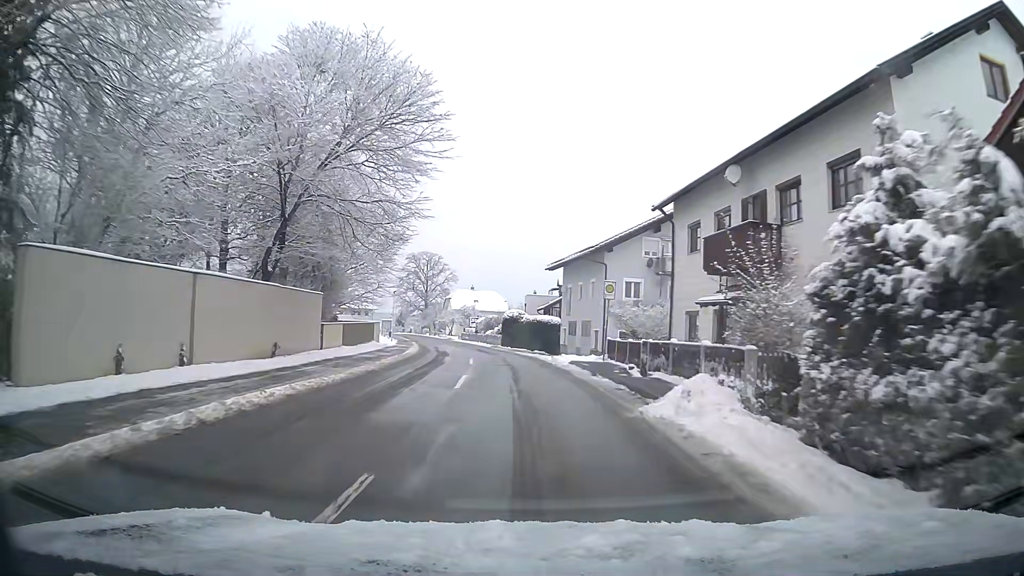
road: tertiary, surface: asphalt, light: Day
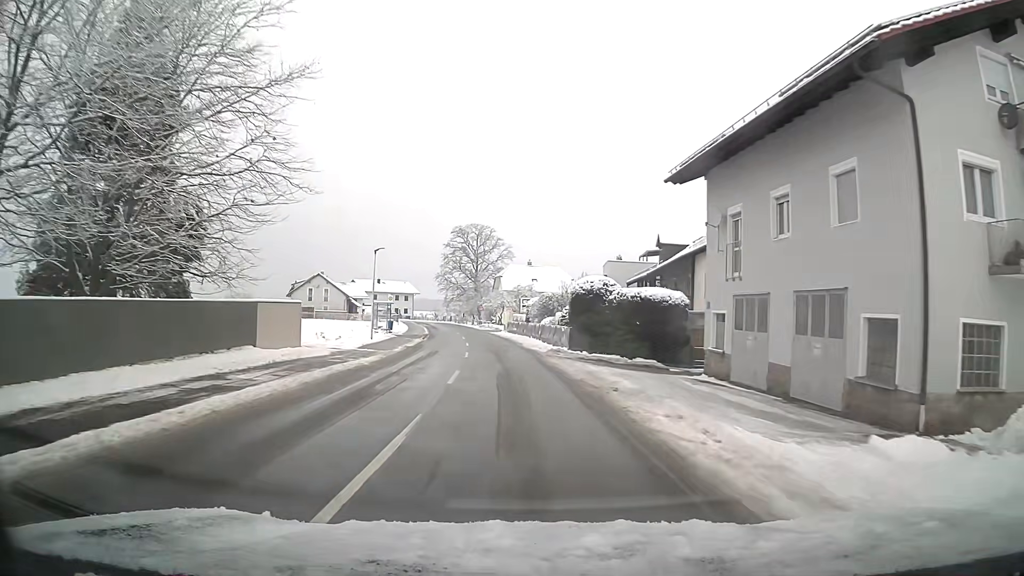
(-1.5, +32.0) m; -5°
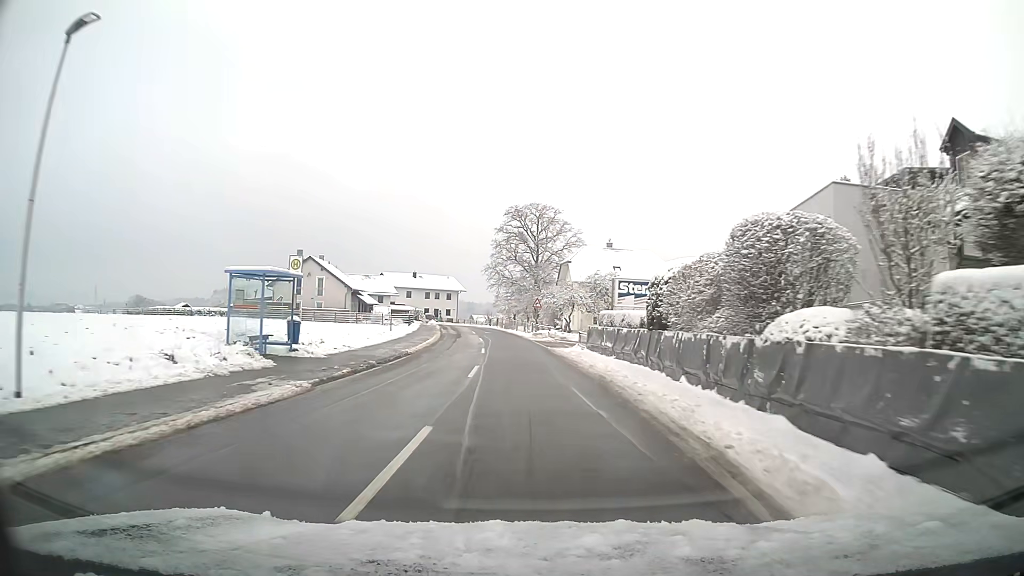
(-1.7, +33.1) m; -5°
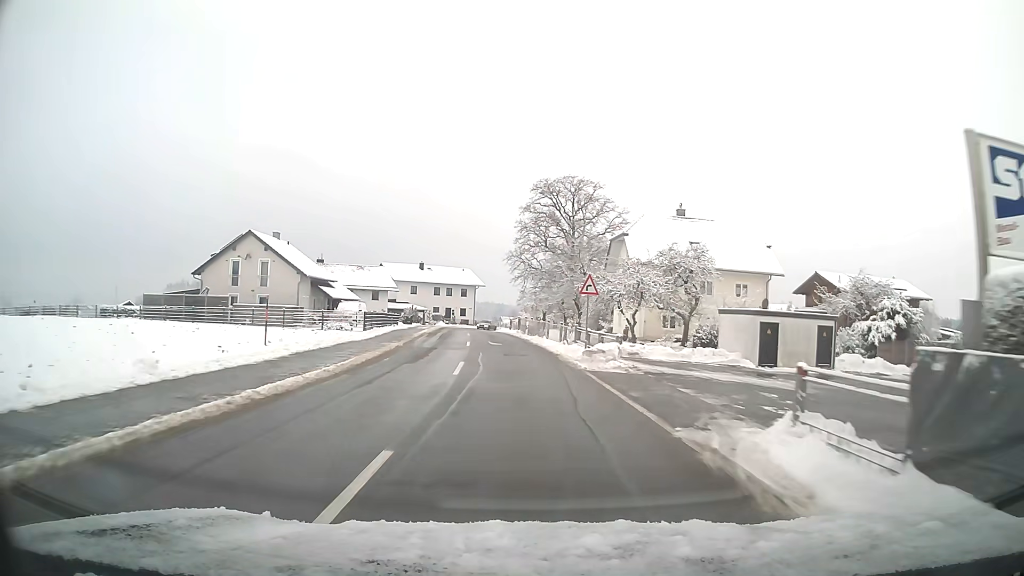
(-0.5, +24.9) m; -3°
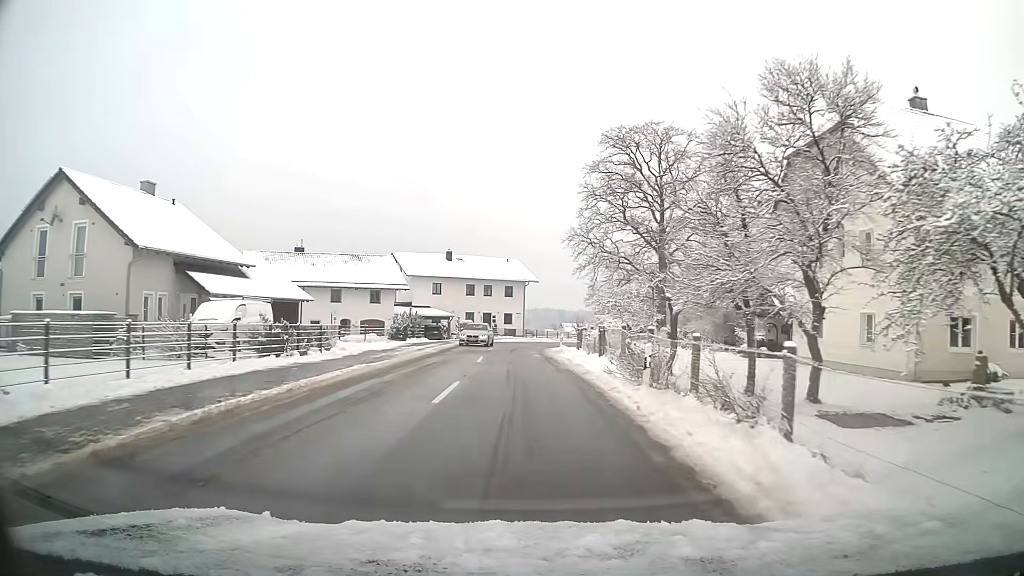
(-1.3, +30.5) m; -5°
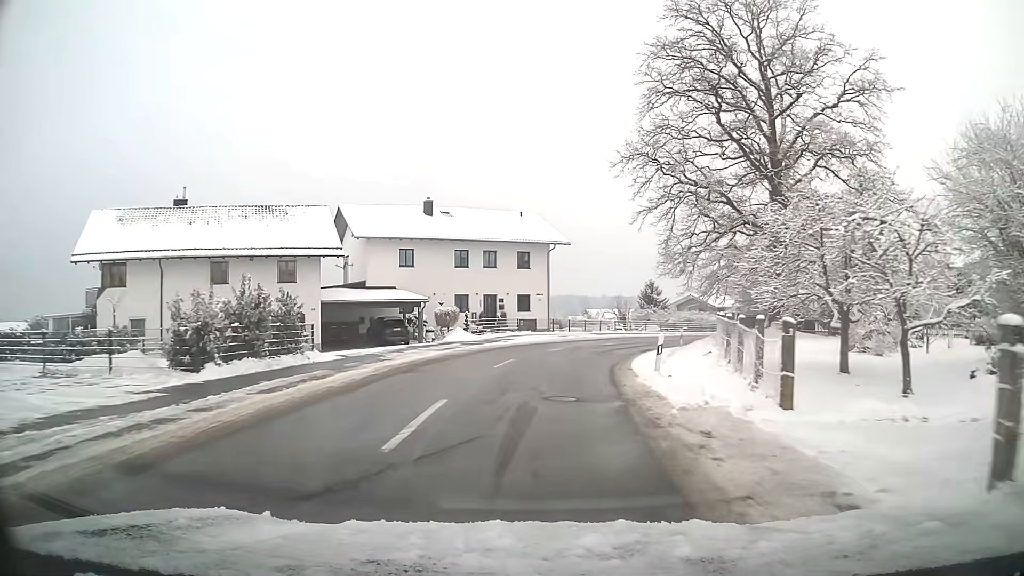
(-0.5, +28.6) m; -1°
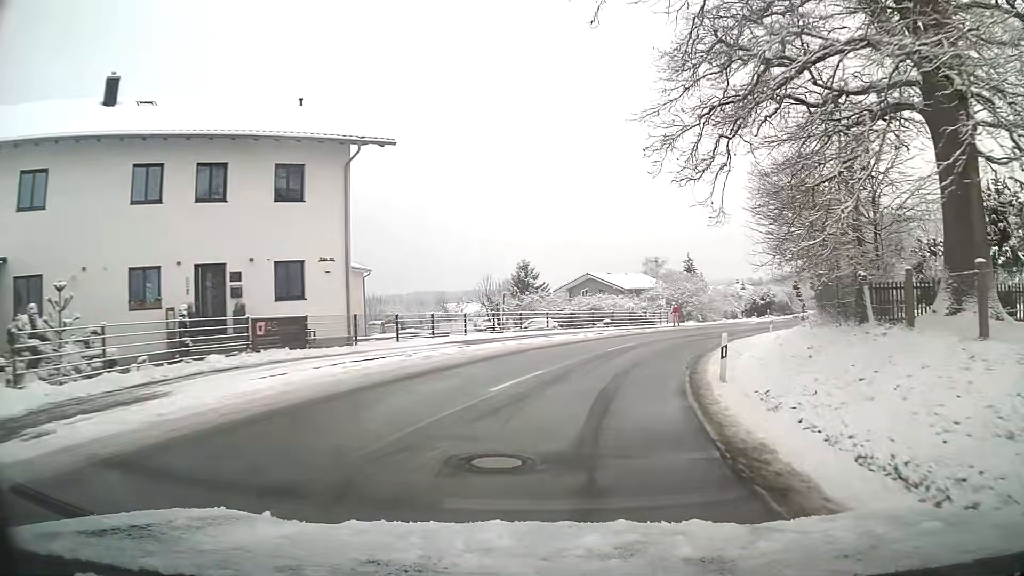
(+2.4, +28.1) m; +13°
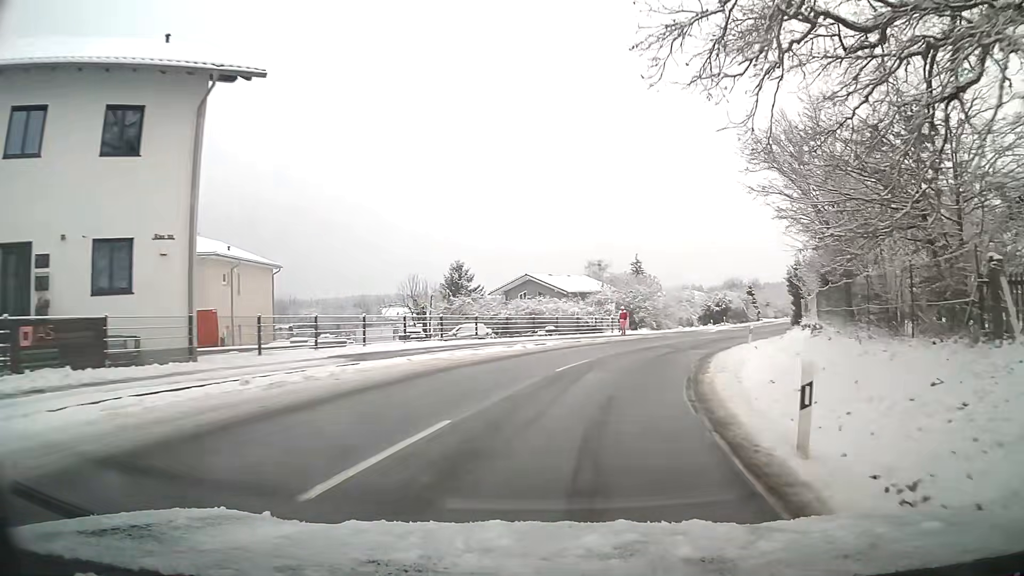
(+0.3, +7.0) m; +6°
(+1, +10) (+3, +20) (+6, +29) (+11, +38) (+15, +47) (+19, +56) (+24, +65) (+28, +74) (+33, +83) (+37, +92) m
